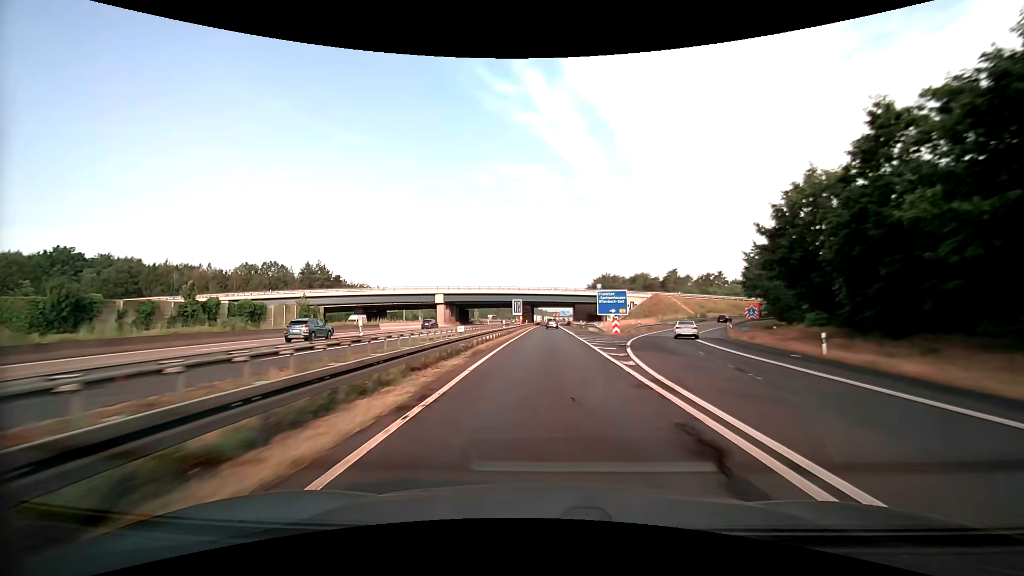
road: motorway_link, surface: asphalt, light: Day
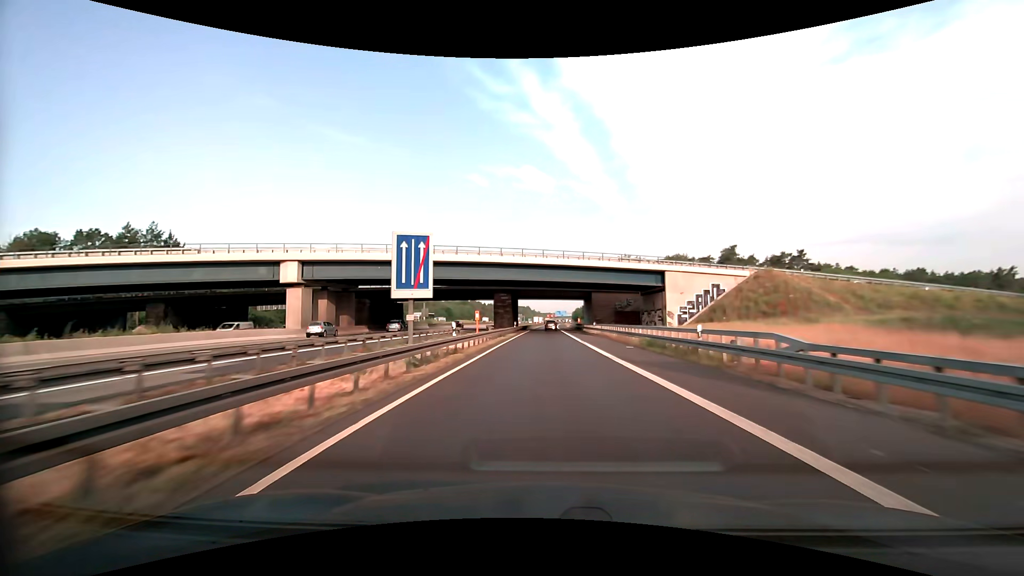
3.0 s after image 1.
(+0.3, +67.6) m; +1°
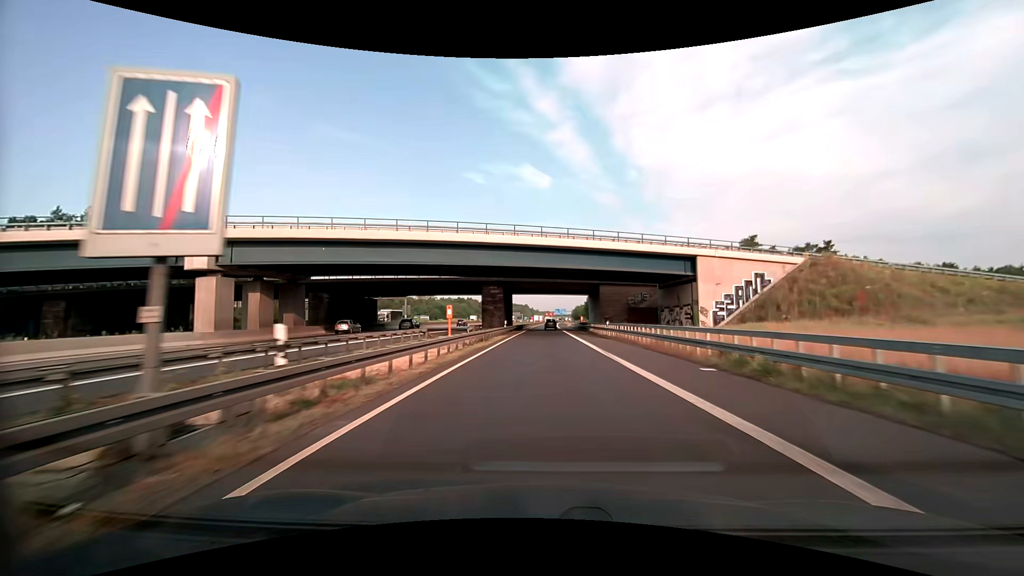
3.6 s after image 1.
(0.0, +13.3) m; 0°
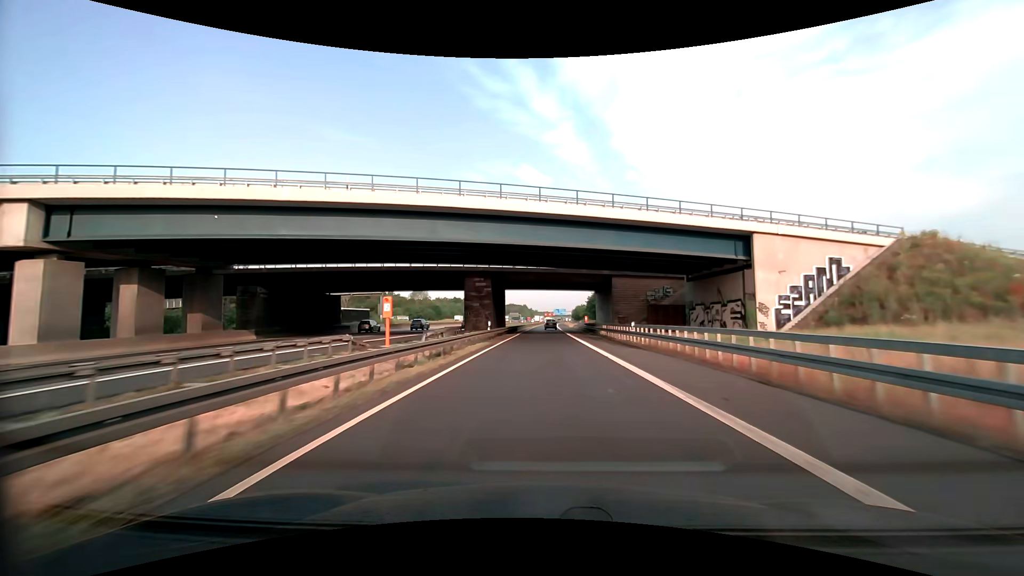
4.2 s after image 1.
(0.0, +13.3) m; 0°
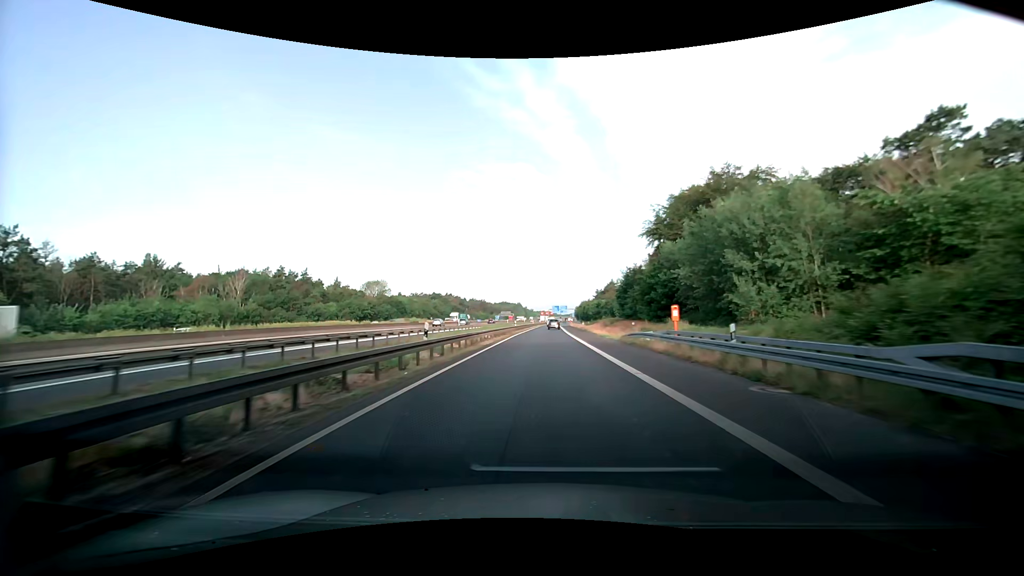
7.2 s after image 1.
(+0.4, +65.5) m; +1°
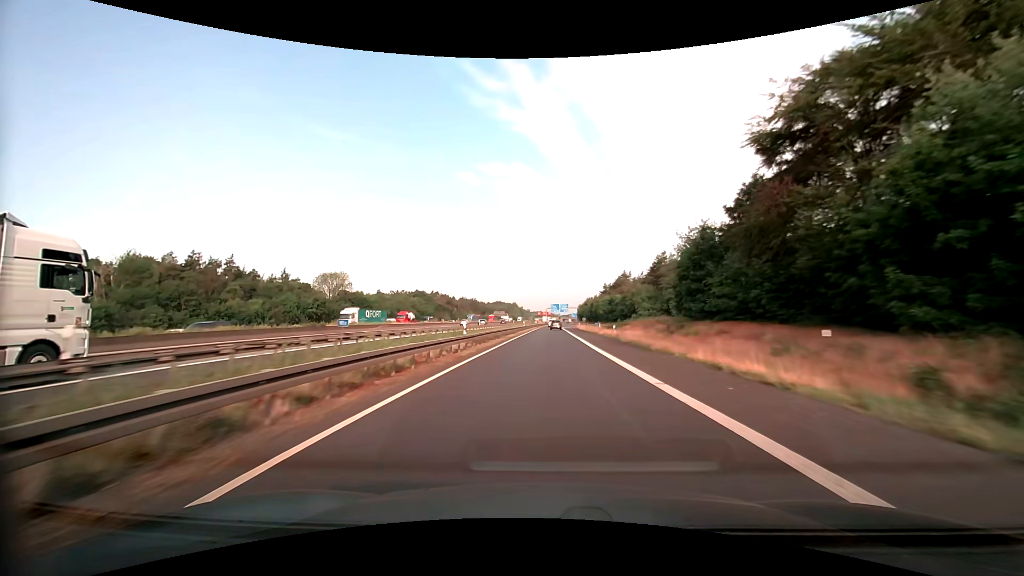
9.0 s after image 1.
(-0.2, +39.0) m; 0°
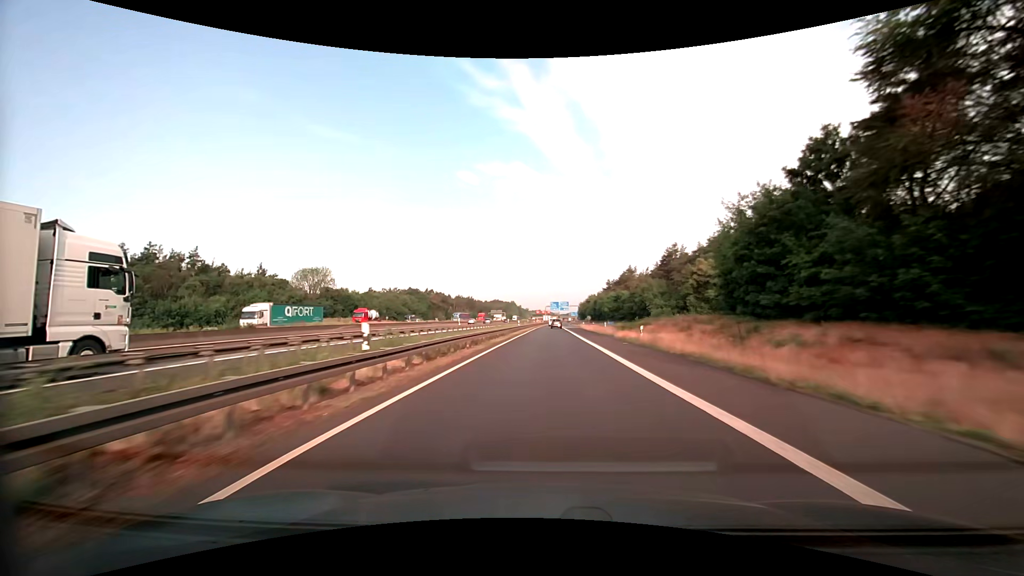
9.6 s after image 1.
(0.0, +13.0) m; 0°
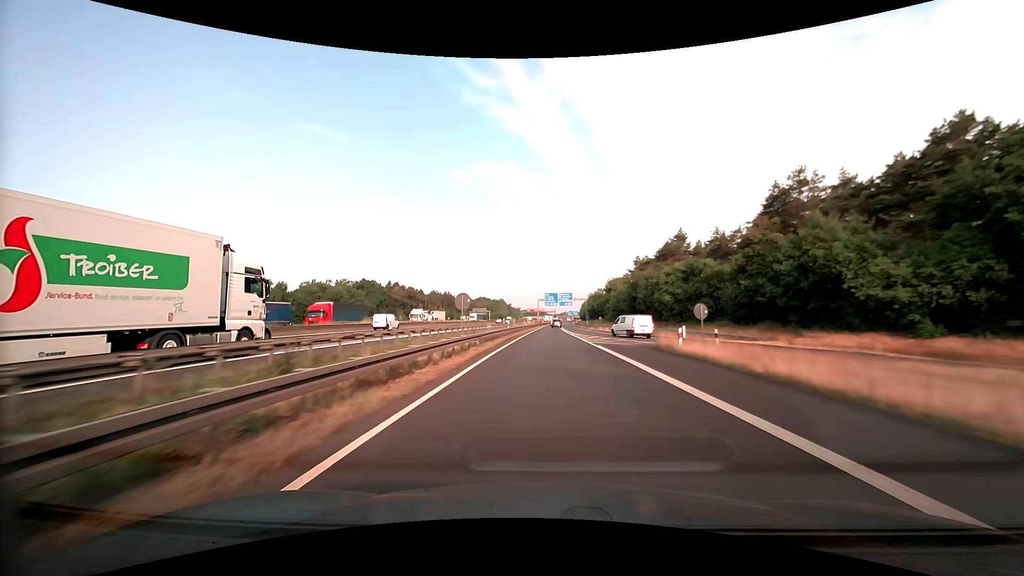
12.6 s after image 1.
(+0.4, +65.2) m; +1°
(0, +10) (0, +20) (0, +30) (0, +40) (0, +50) (0, +60) (+1, +70) (+1, +80) (+1, +90) (+1, +100) m
